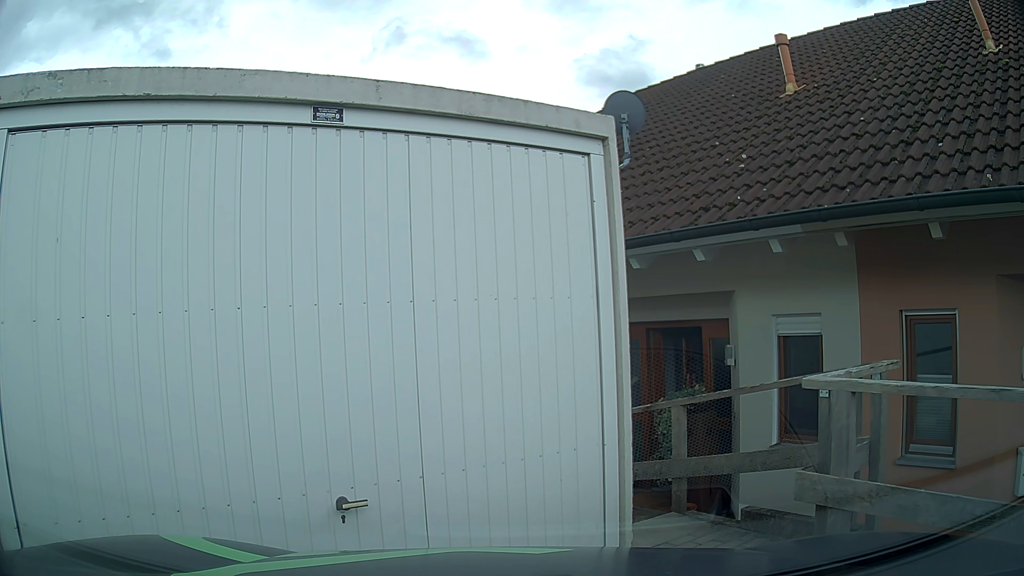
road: residential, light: Day
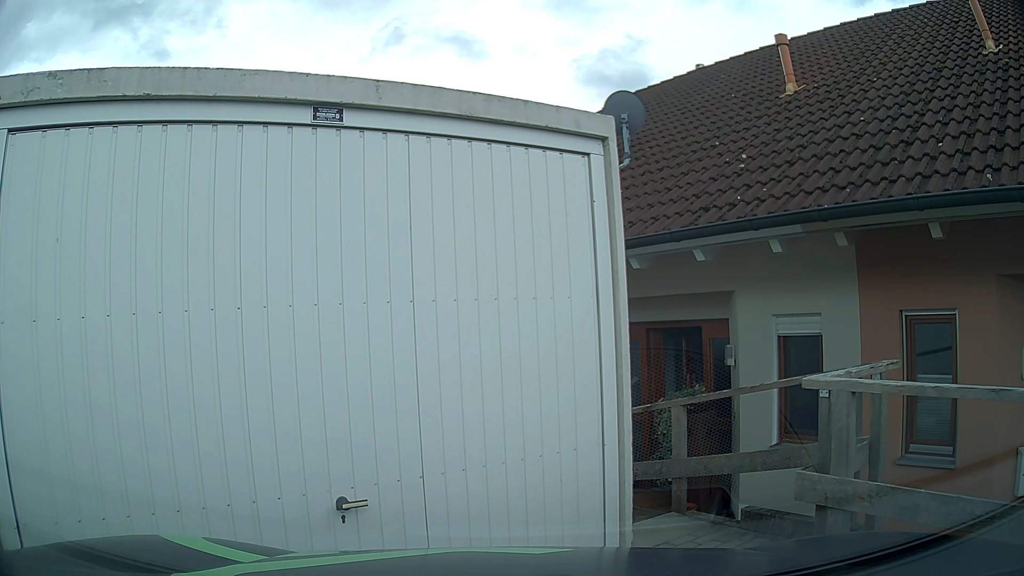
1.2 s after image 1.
(0.0, 0.0) m; 0°
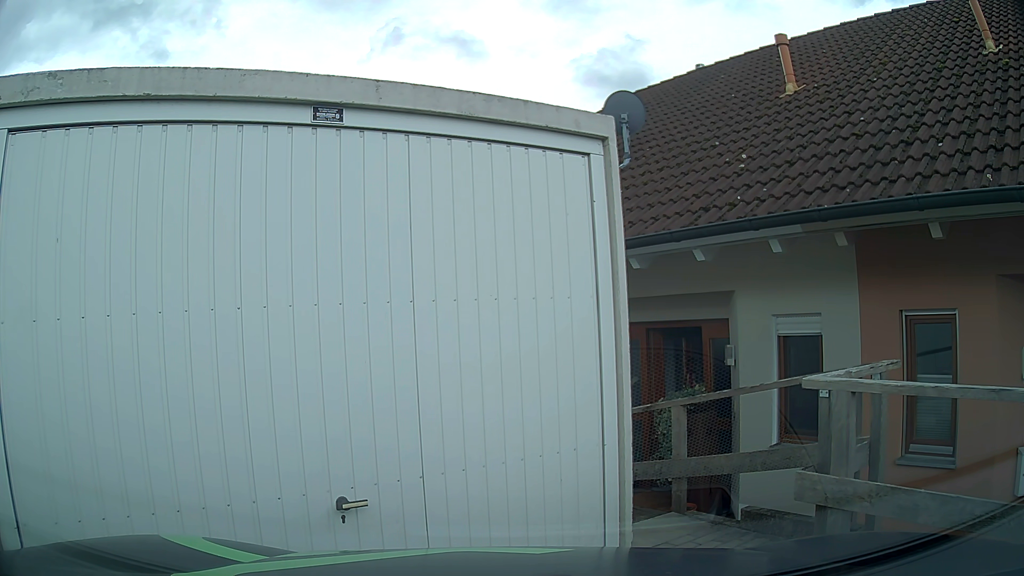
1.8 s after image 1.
(0.0, 0.0) m; 0°
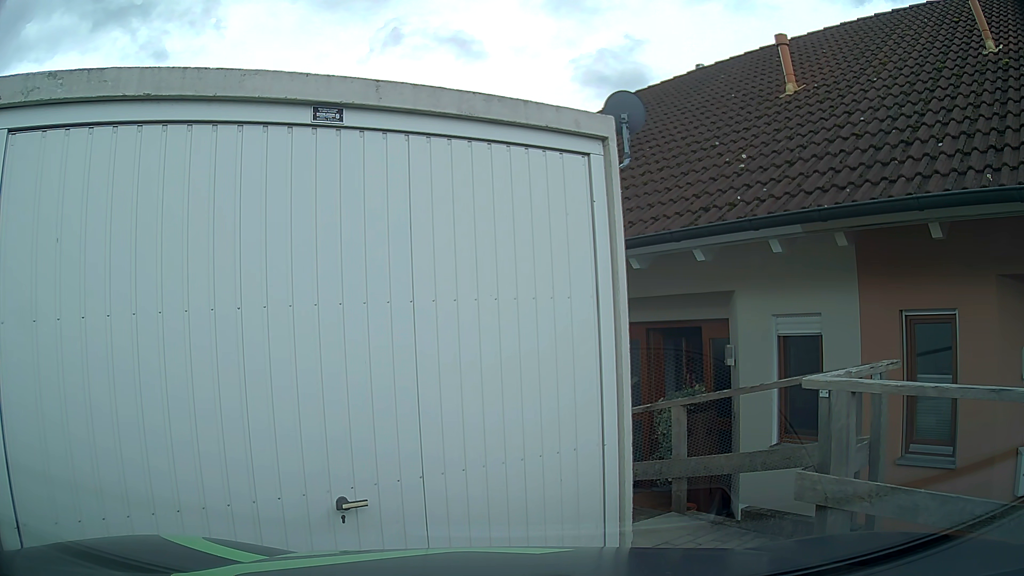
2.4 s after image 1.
(0.0, 0.0) m; 0°
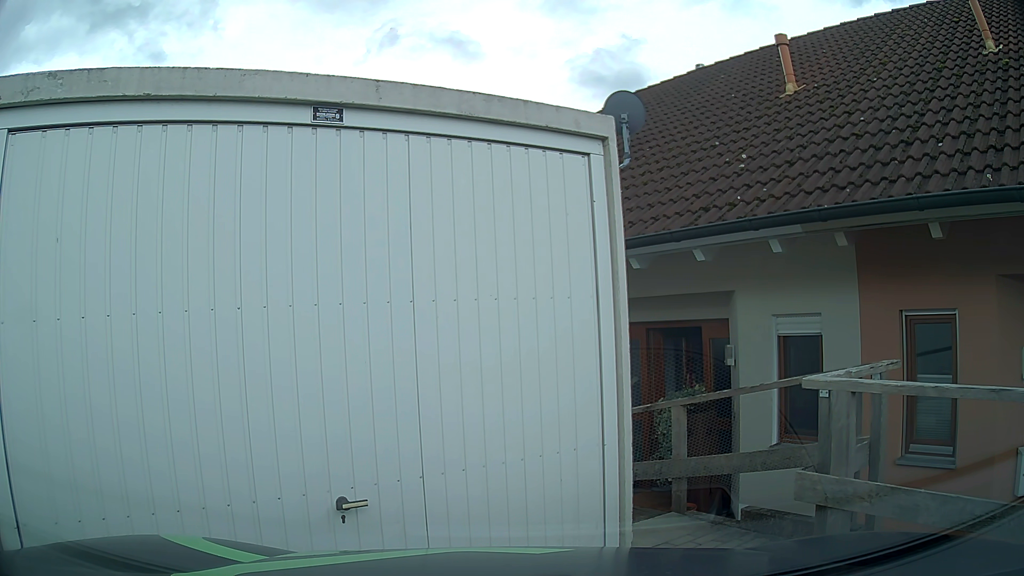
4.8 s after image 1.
(0.0, 0.0) m; 0°
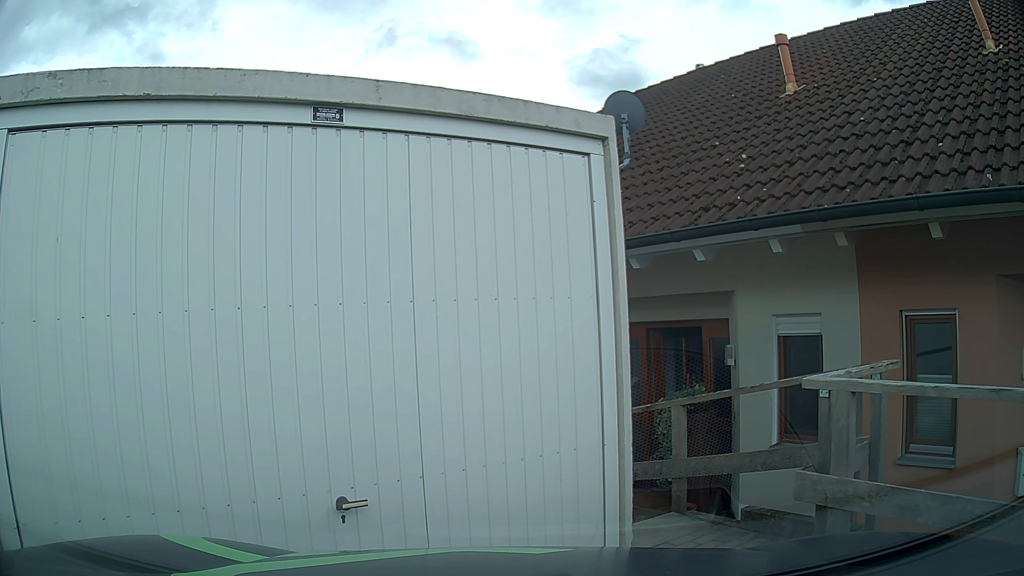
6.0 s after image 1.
(0.0, 0.0) m; 0°
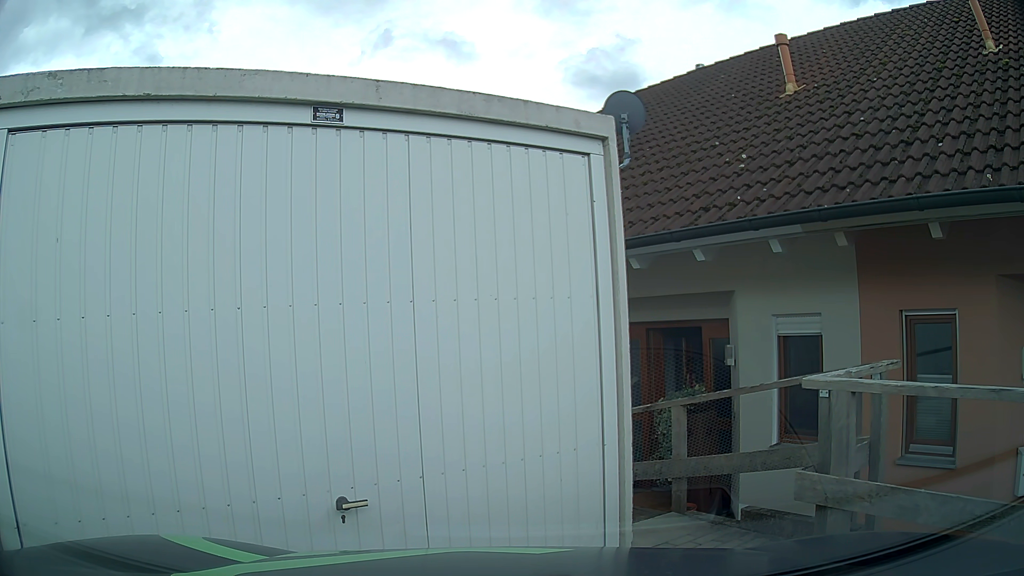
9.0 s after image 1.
(0.0, 0.0) m; 0°
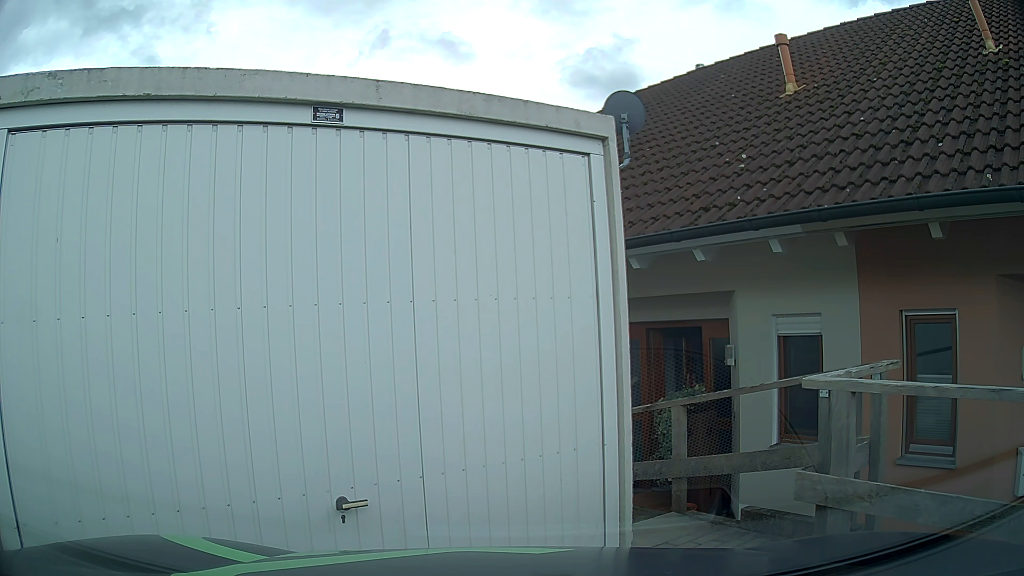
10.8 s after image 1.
(0.0, 0.0) m; 0°
